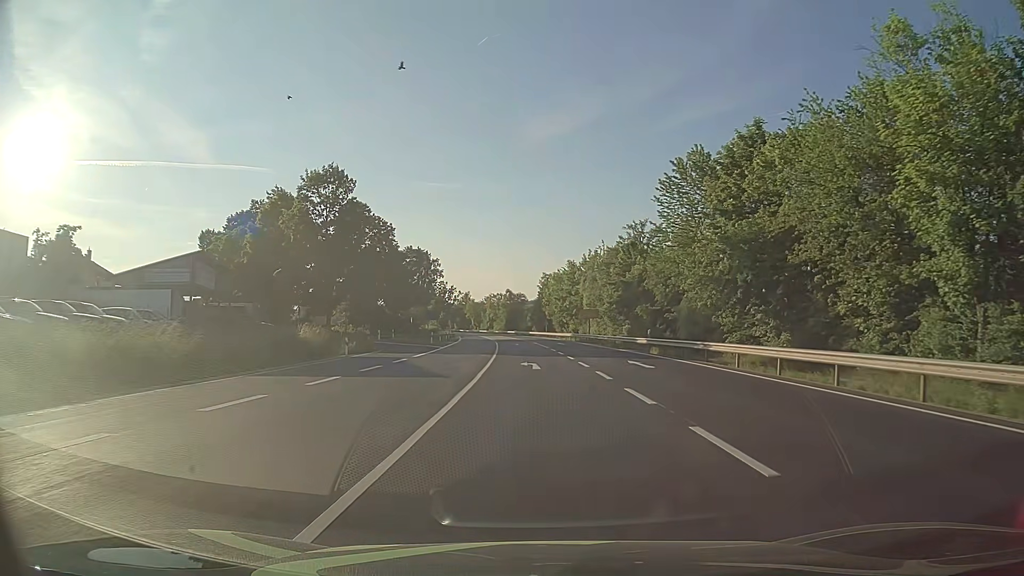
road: primary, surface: asphalt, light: Day
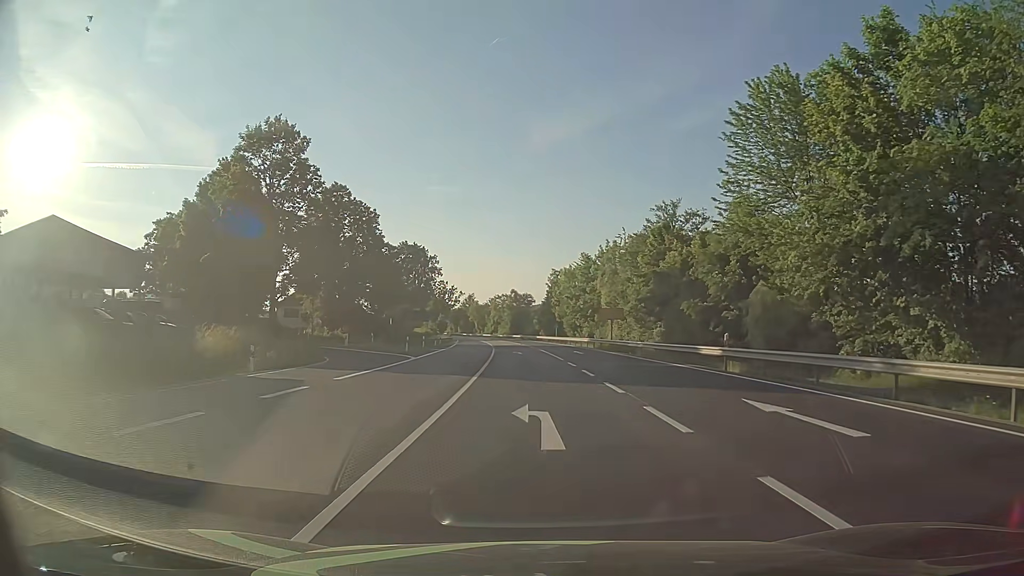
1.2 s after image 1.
(-0.1, +14.7) m; -1°
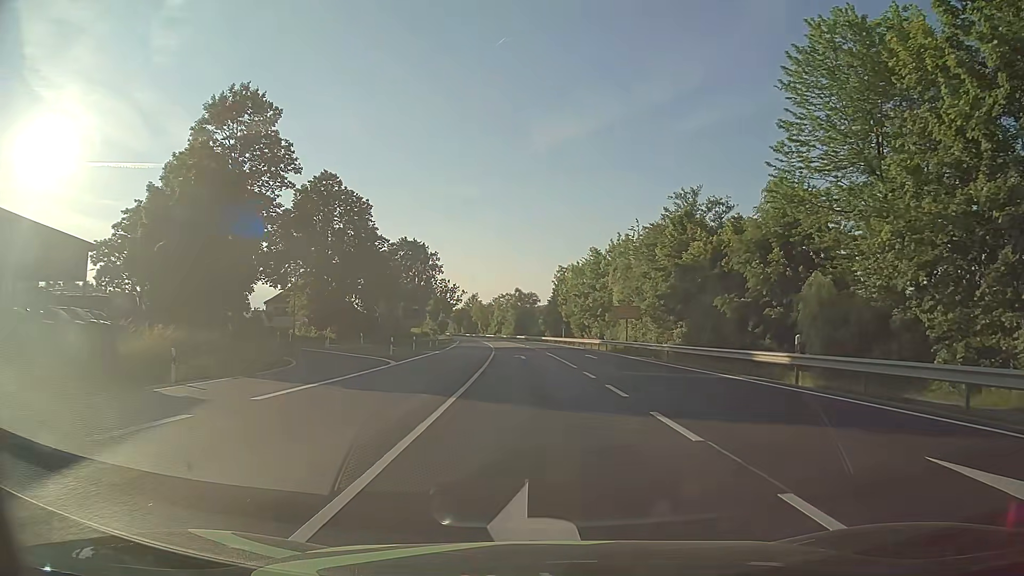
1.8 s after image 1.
(-0.1, +6.5) m; -1°
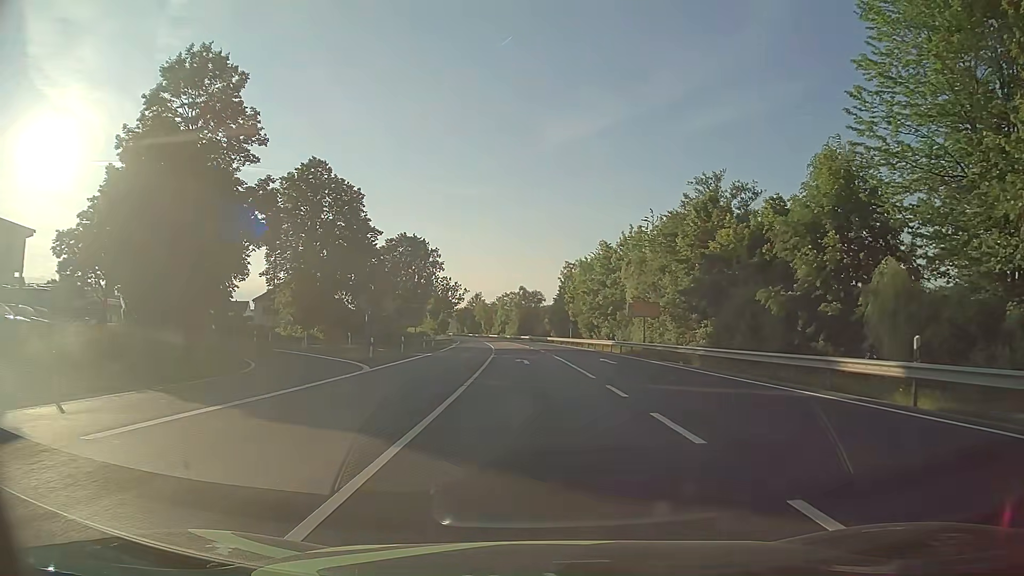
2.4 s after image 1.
(0.0, +6.1) m; 0°
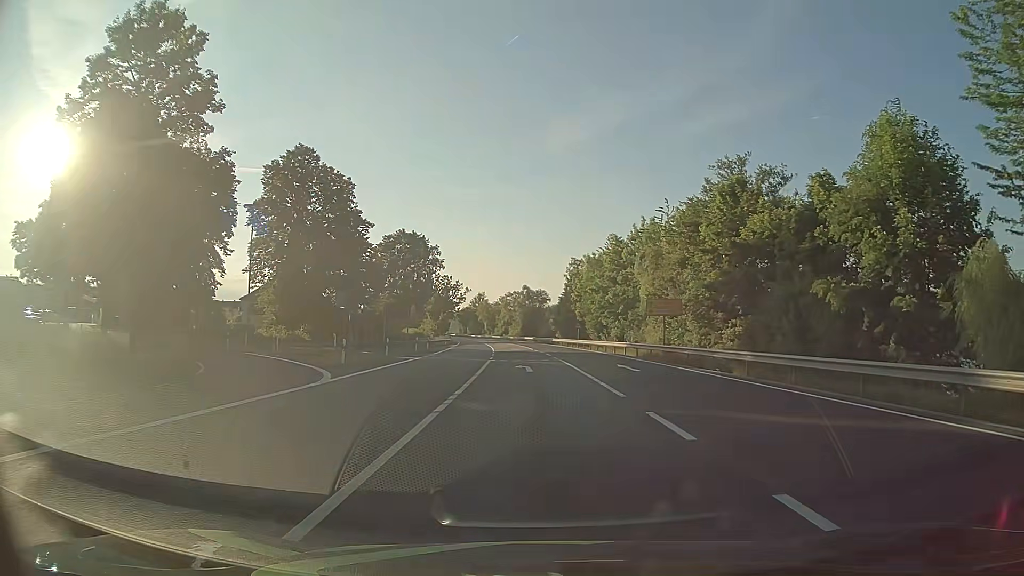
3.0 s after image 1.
(0.0, +5.7) m; 0°
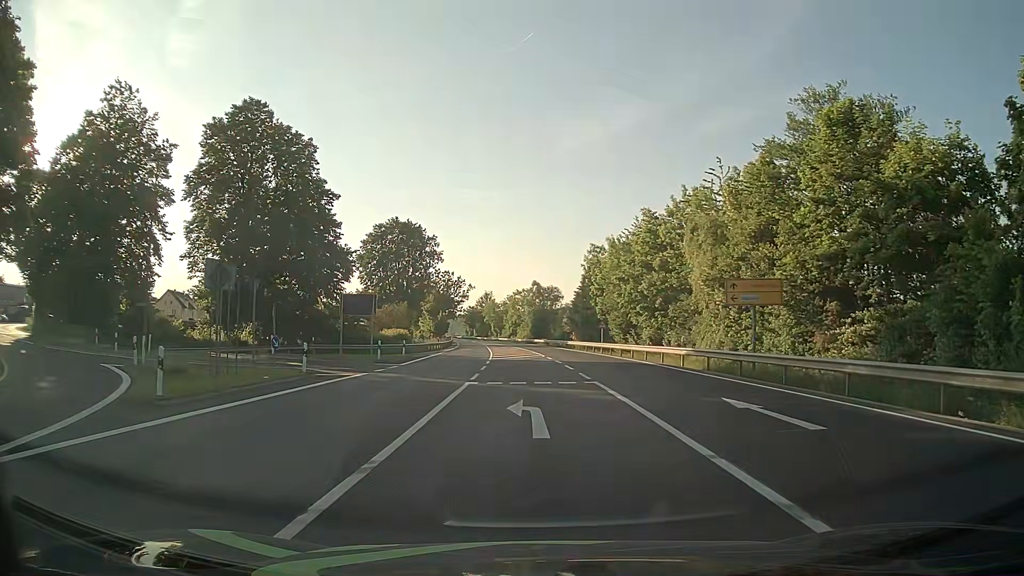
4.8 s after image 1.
(-0.1, +15.2) m; -1°
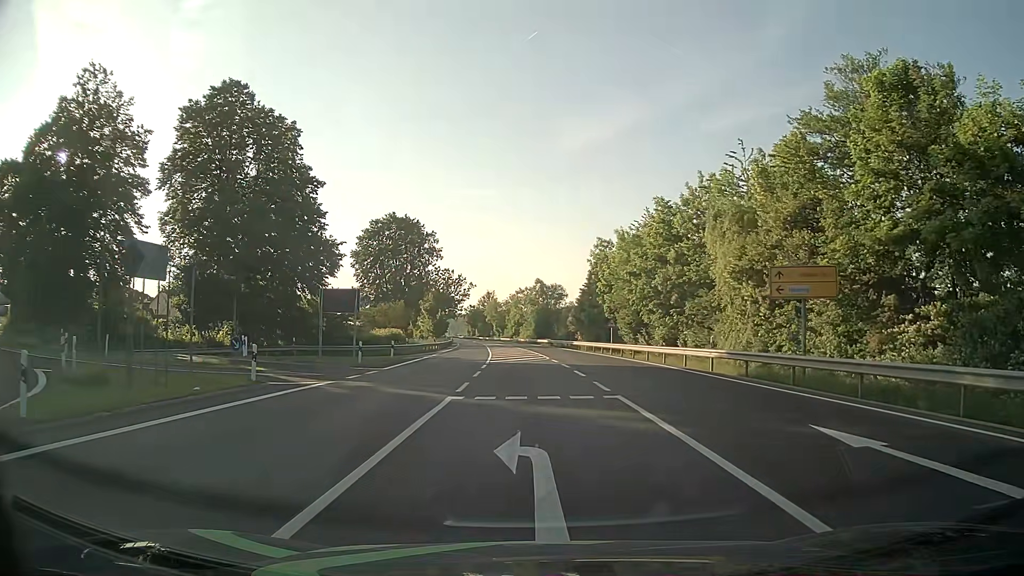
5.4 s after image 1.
(0.0, +4.6) m; 0°
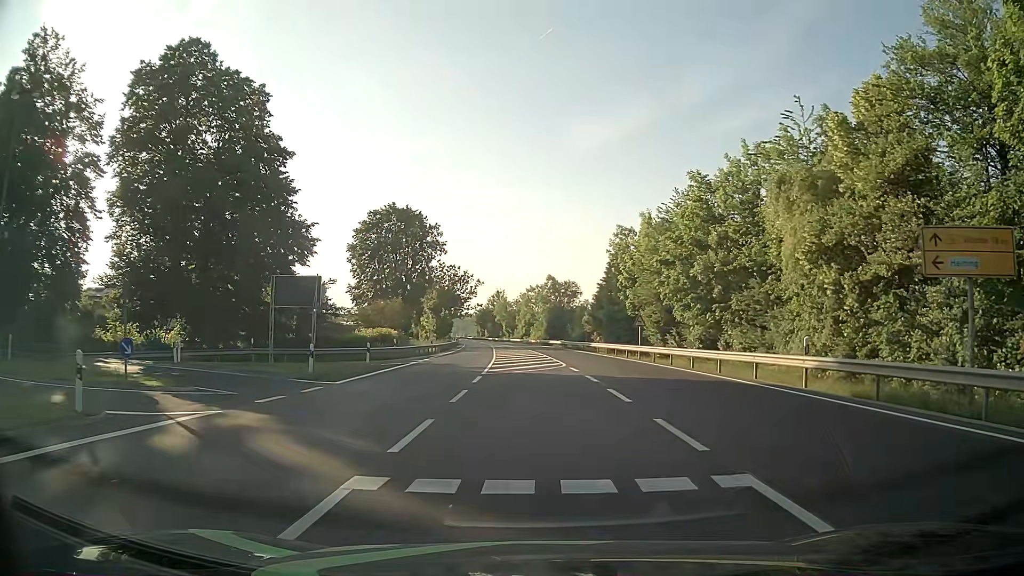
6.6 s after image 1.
(-0.1, +8.4) m; -1°
(-1, +10) (-6, +18) (-15, +23) (-25, +24) (-35, +25) (-44, +29) (-51, +36) (-55, +45) (-58, +55) (-60, +64) m
